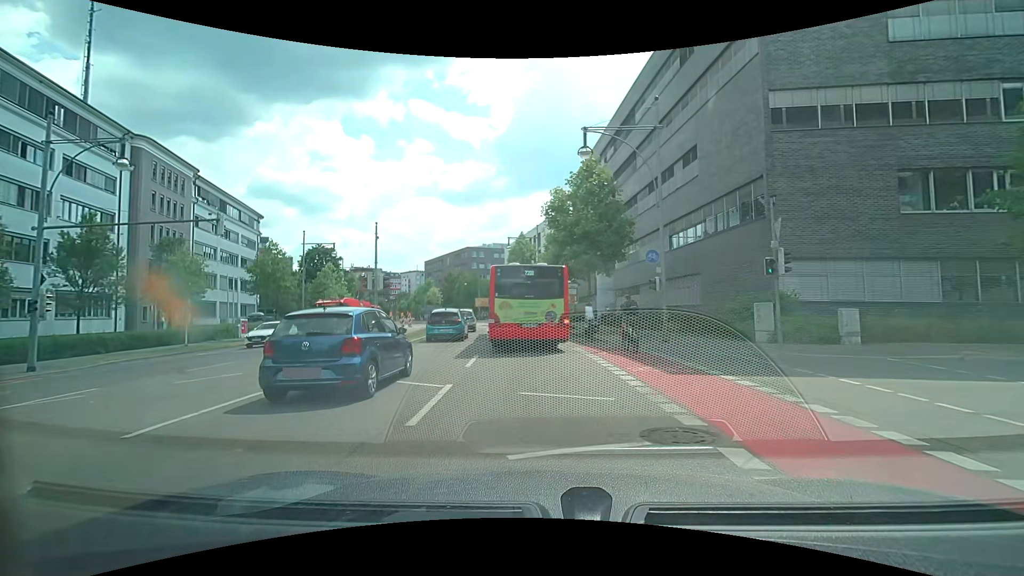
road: primary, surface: asphalt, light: Day
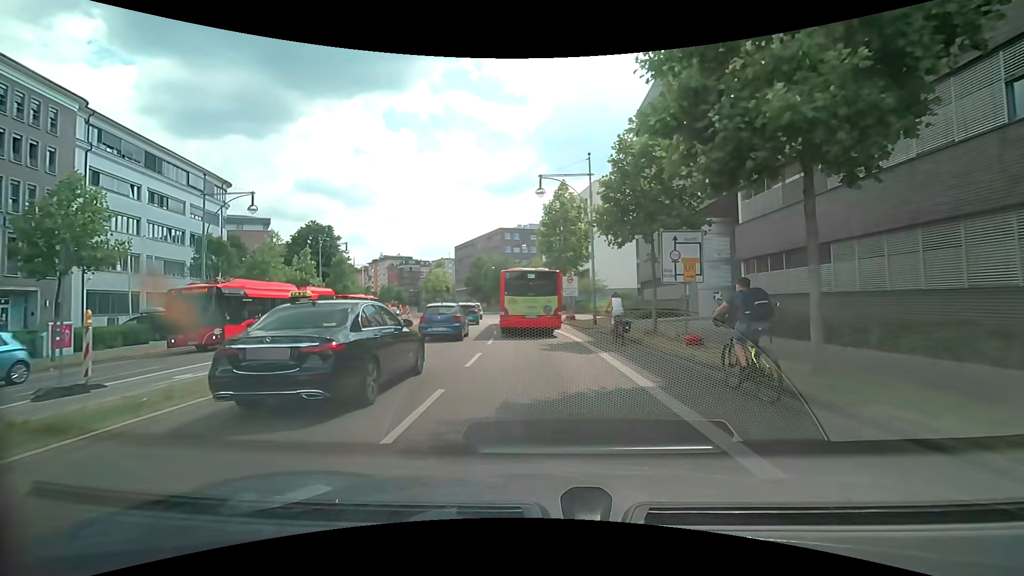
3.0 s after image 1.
(-1.1, +21.5) m; -5°
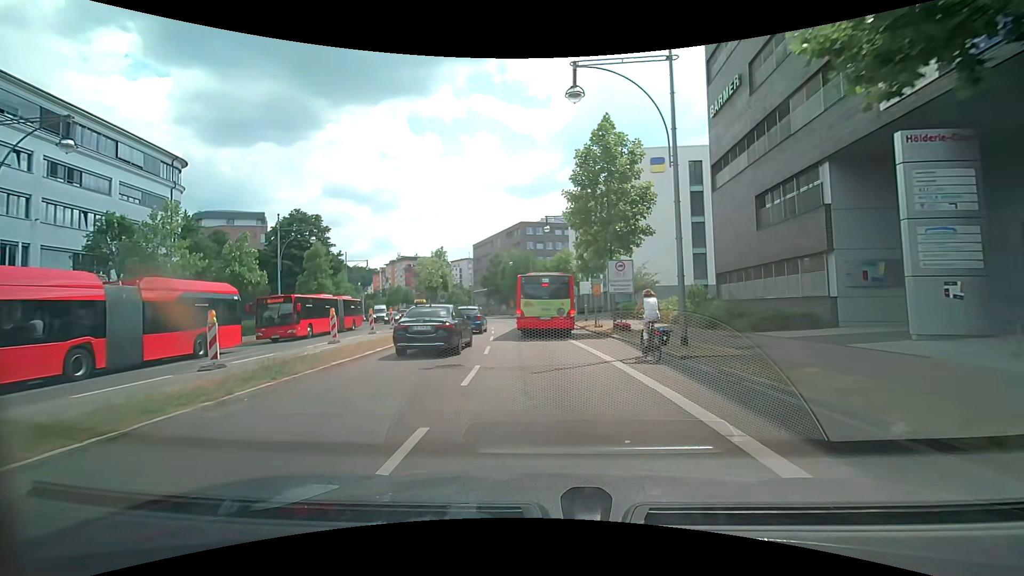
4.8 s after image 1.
(-0.5, +14.5) m; -4°
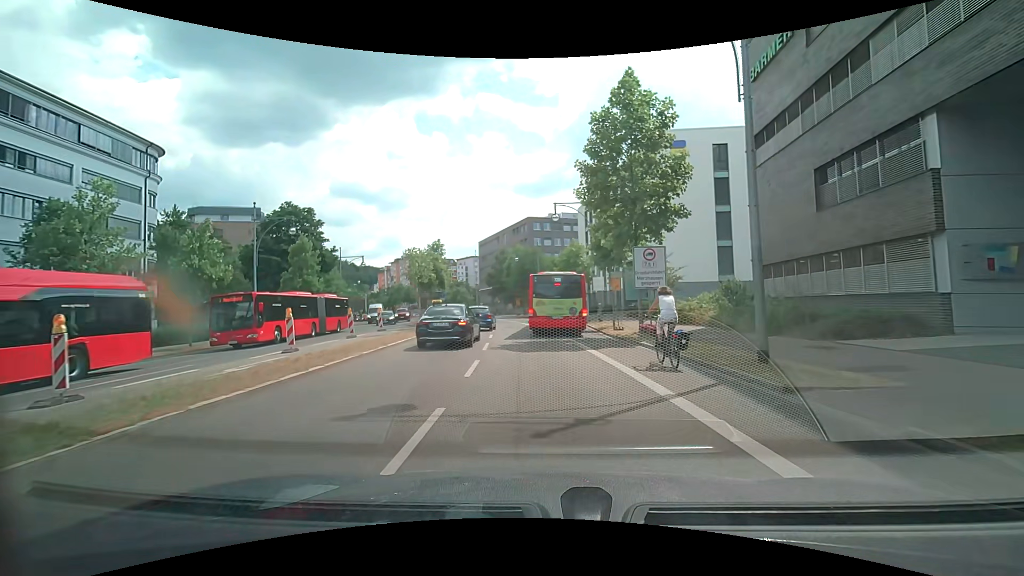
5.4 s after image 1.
(0.0, +4.9) m; -1°
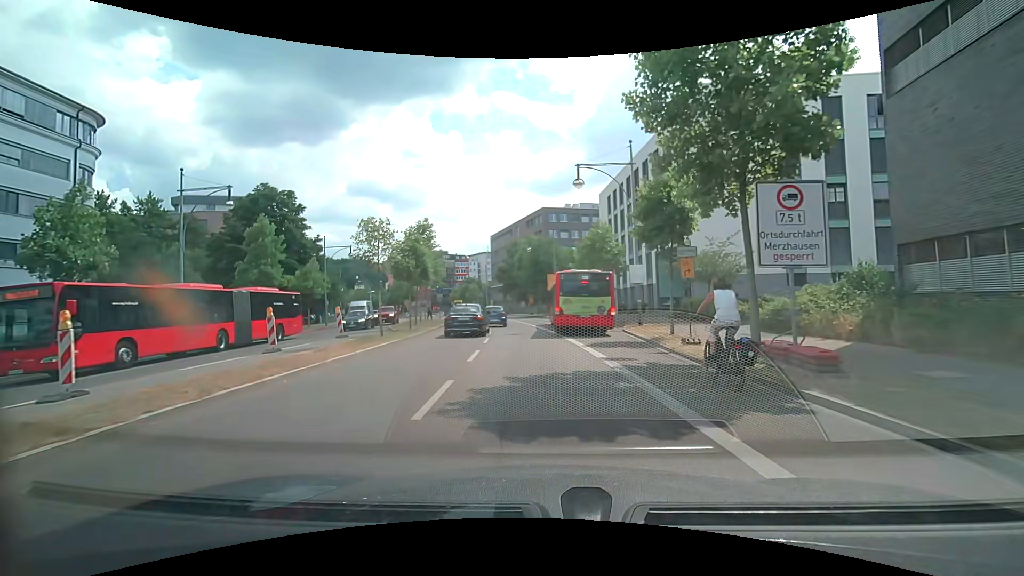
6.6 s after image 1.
(-0.1, +9.8) m; -1°
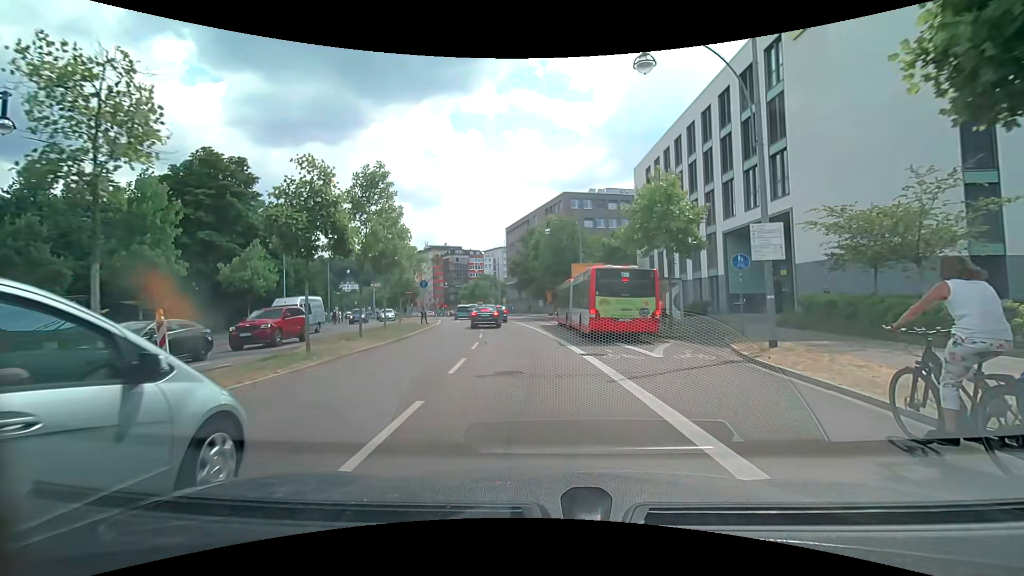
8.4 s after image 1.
(-0.3, +13.7) m; -3°
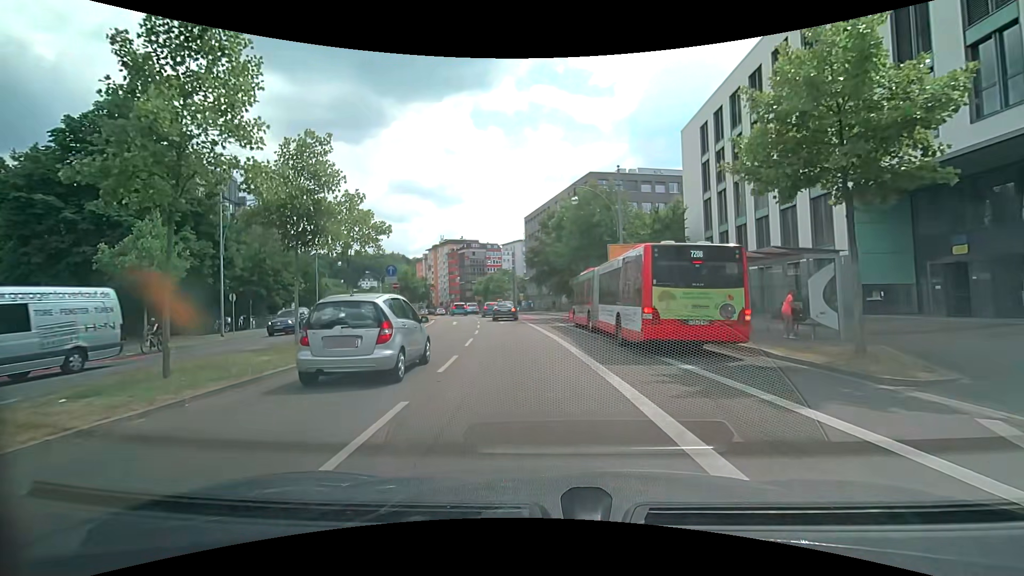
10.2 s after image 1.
(-0.2, +12.0) m; -1°
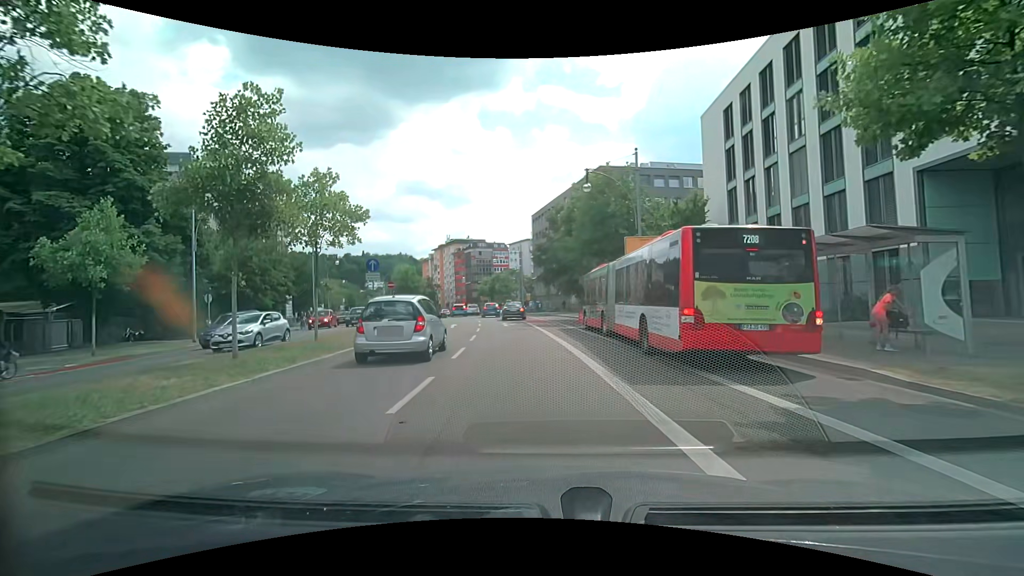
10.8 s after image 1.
(-0.1, +3.7) m; -2°
(0, +10) (-1, +20) (-2, +30) (-3, +40) (-3, +50) (-3, +60) (-5, +70) (-8, +79) (-11, +89) (-14, +98) m
